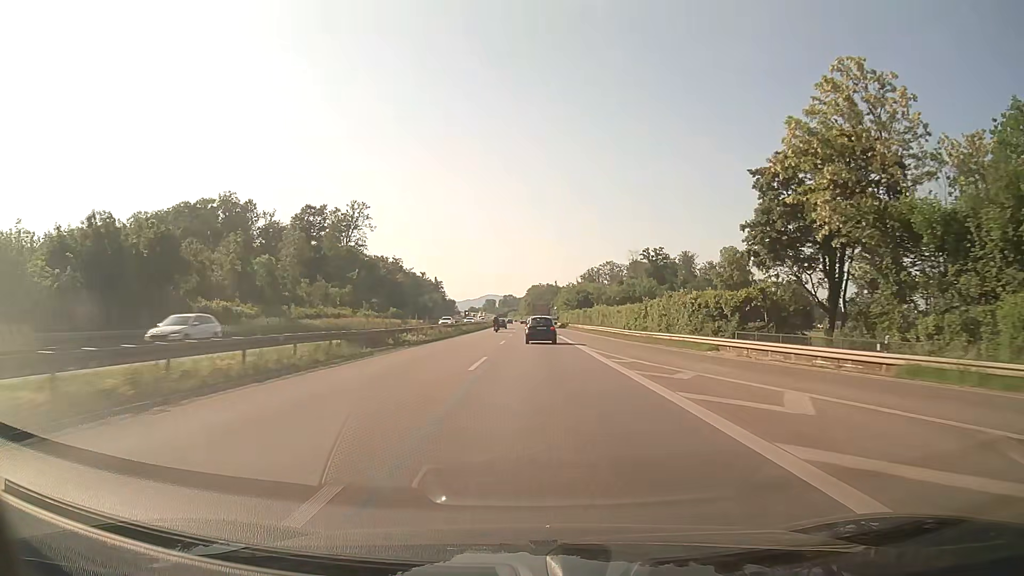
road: trunk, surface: asphalt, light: Day
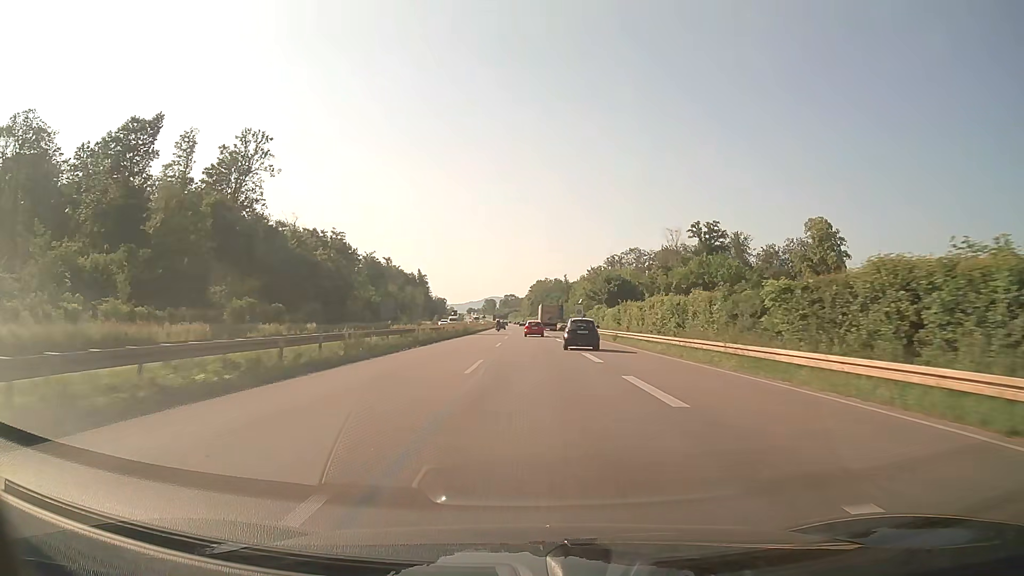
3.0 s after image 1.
(-0.5, +73.6) m; 0°
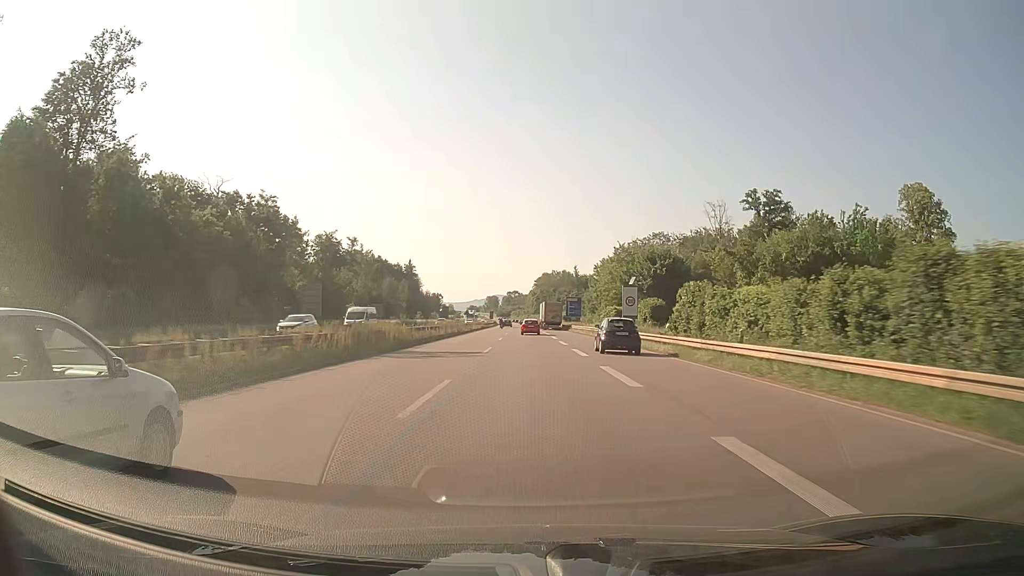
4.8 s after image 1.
(-0.2, +45.0) m; -1°
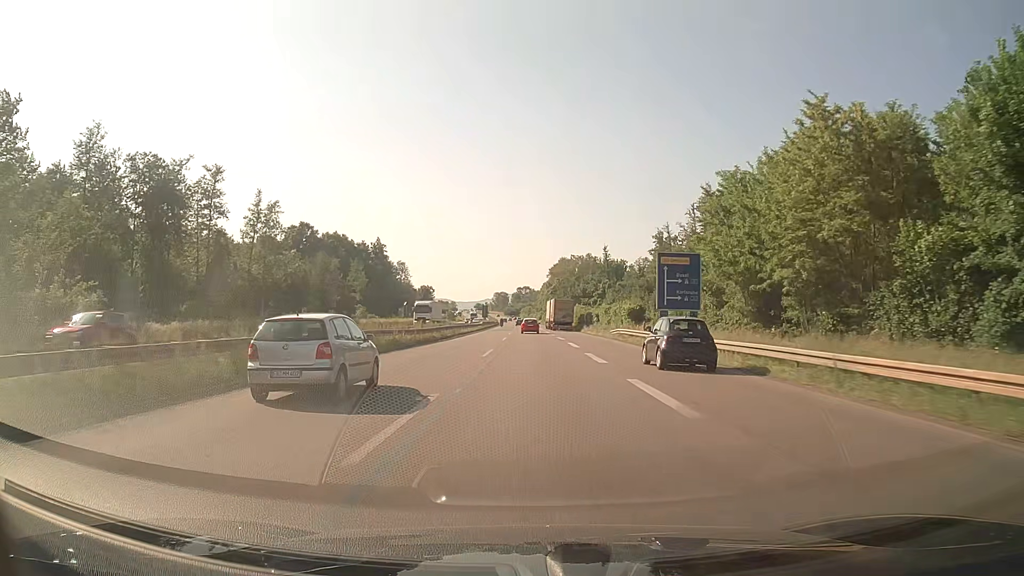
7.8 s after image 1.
(-0.8, +76.5) m; -1°
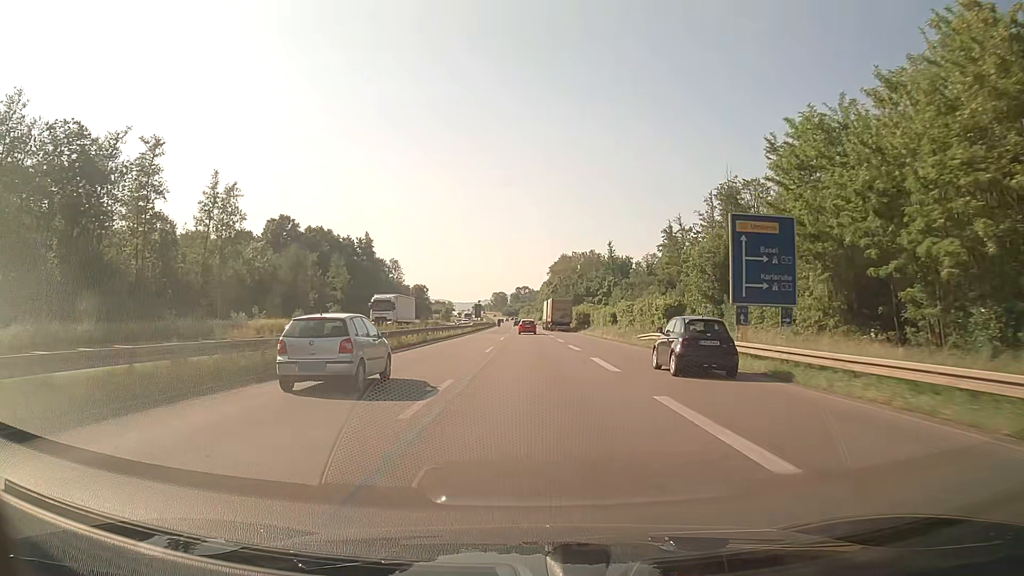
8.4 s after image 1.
(0.0, +15.5) m; 0°
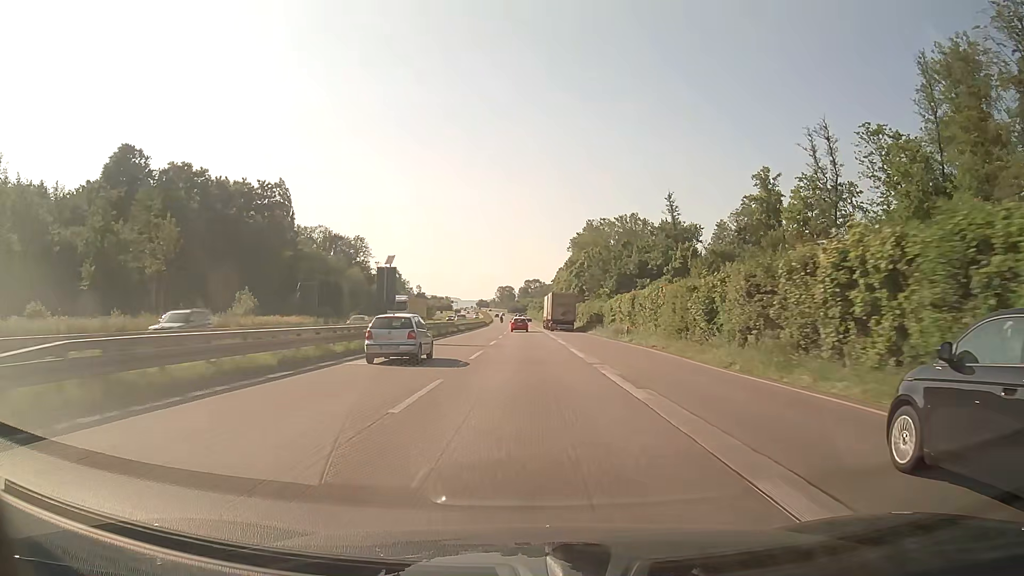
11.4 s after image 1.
(-0.4, +78.4) m; -1°
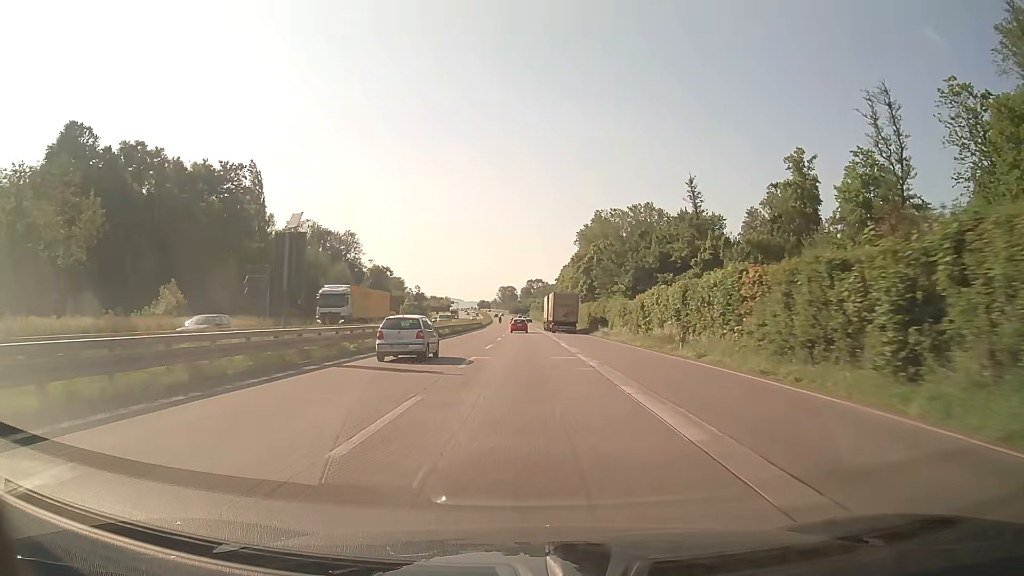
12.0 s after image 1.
(0.0, +15.8) m; 0°
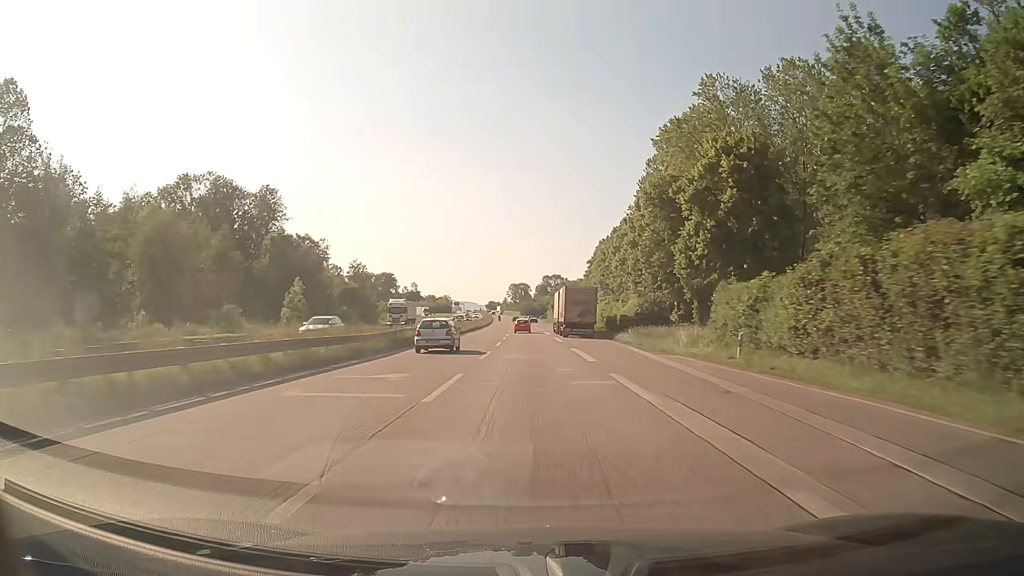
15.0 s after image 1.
(-1.0, +80.1) m; -1°
(0, +10) (0, +20) (0, +30) (0, +40) (0, +50) (0, +60) (-1, +70) (-1, +80) (-1, +90) (-1, +100) m
